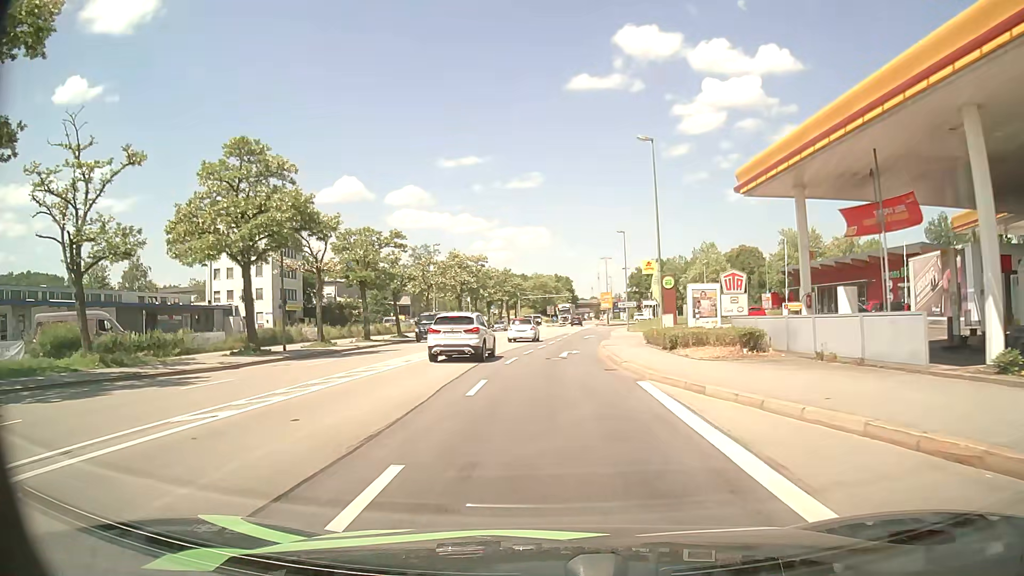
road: primary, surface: asphalt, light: Day
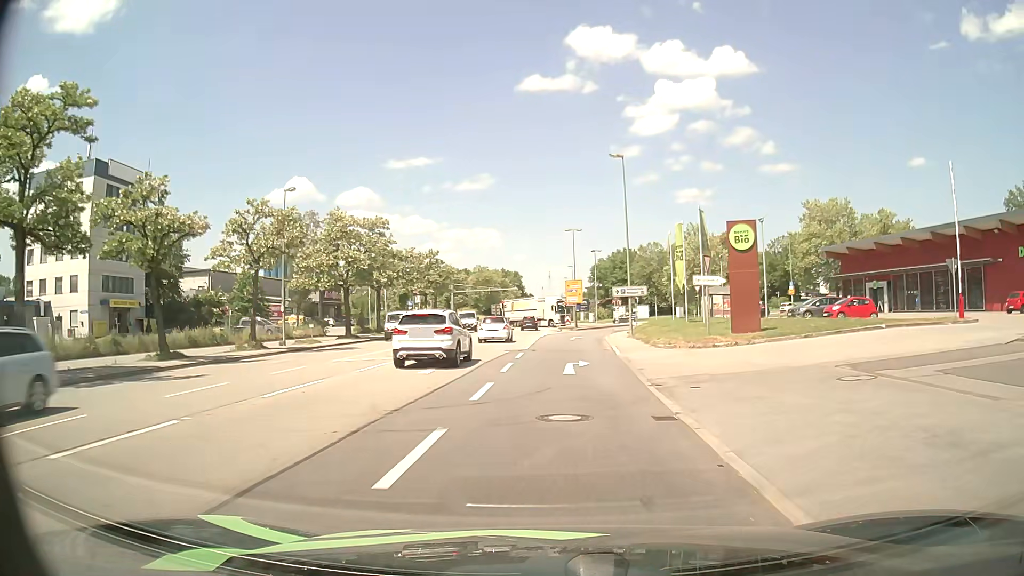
(+0.7, +33.7) m; +4°
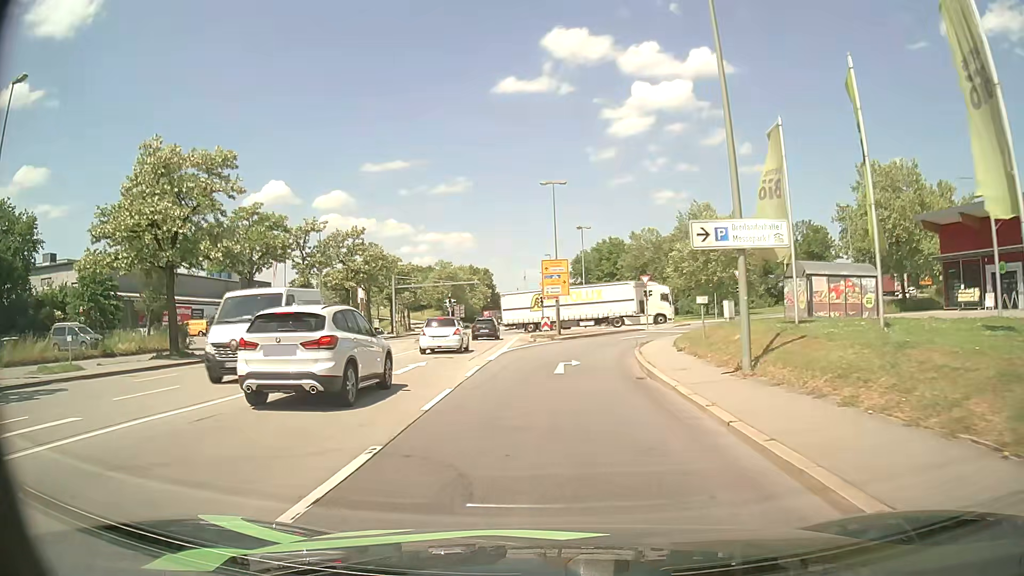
(+0.7, +25.1) m; +2°
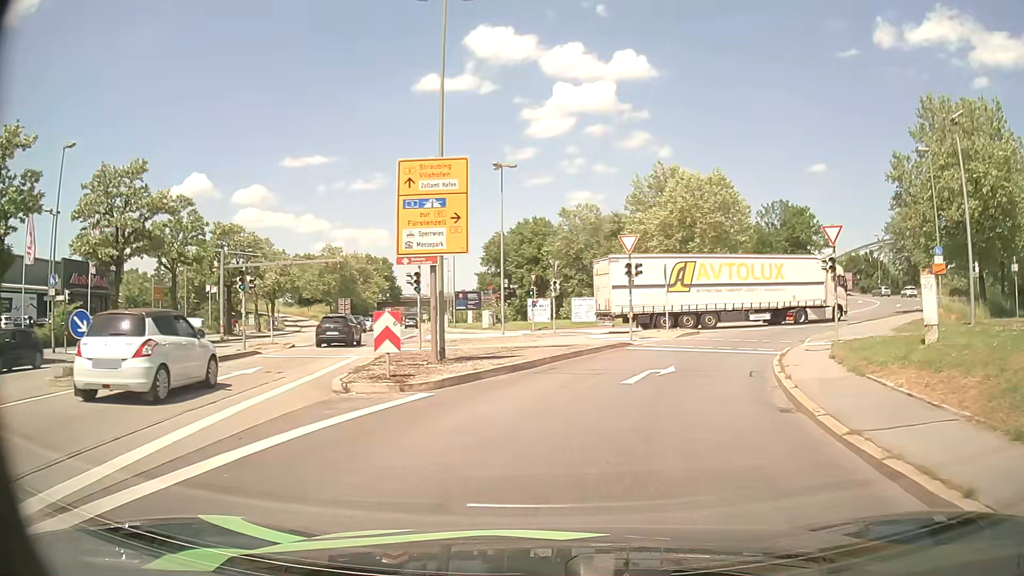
(+1.0, +27.1) m; +8°
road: primary_link
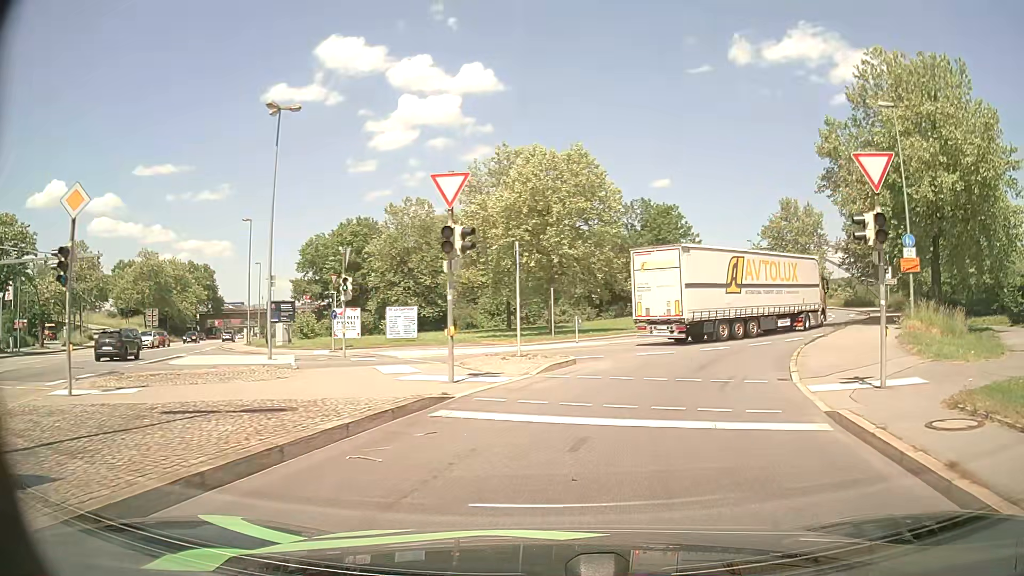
(+1.4, +13.1) m; +13°
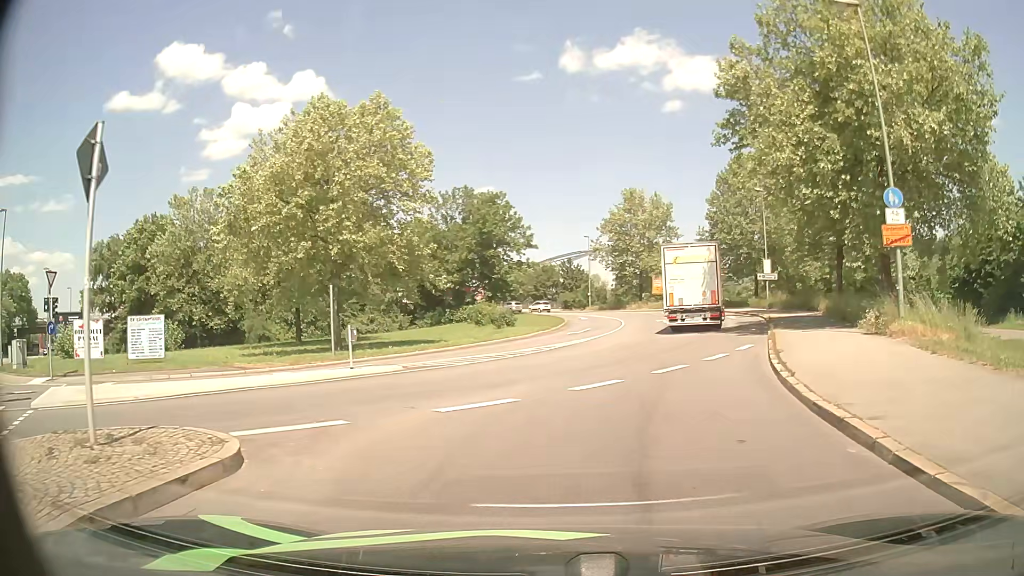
(+1.5, +12.0) m; +16°
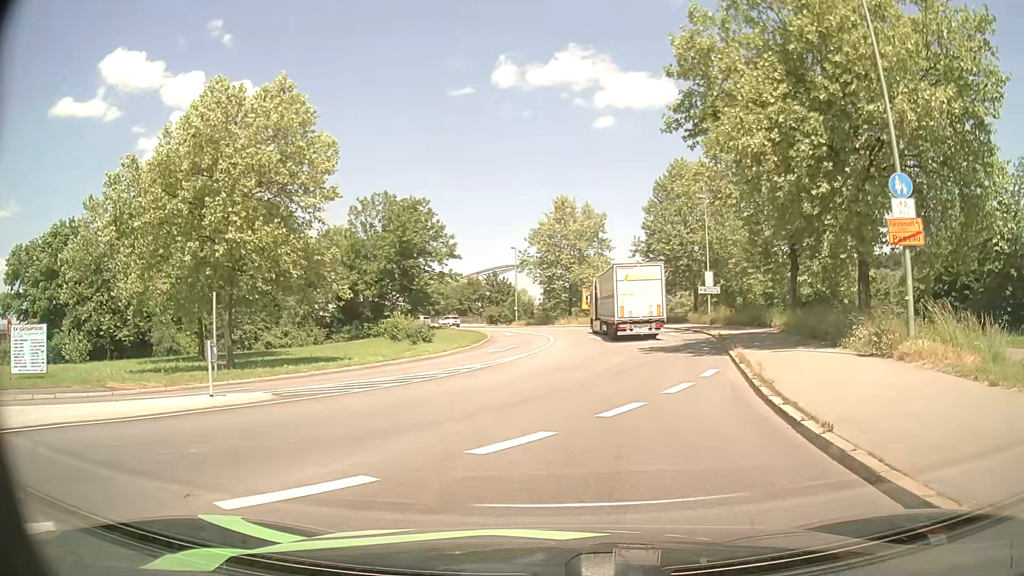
(+0.2, +4.5) m; +5°
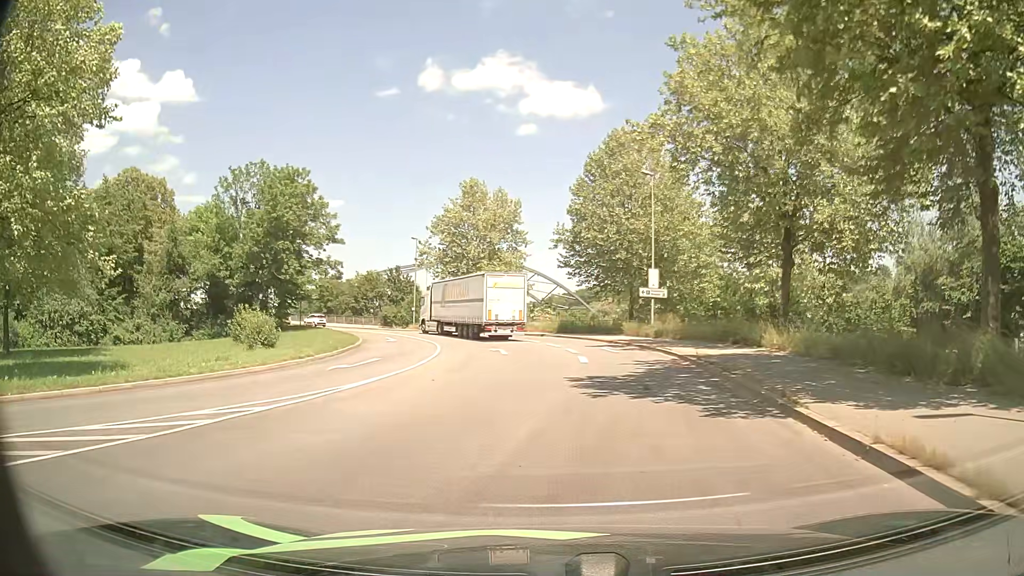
(+1.1, +12.8) m; +8°
(0, +10) (0, +20) (-1, +30) (-3, +40) (-5, +49) (-10, +58) (-16, +66) (-23, +73) (-31, +80) (-38, +86) m
